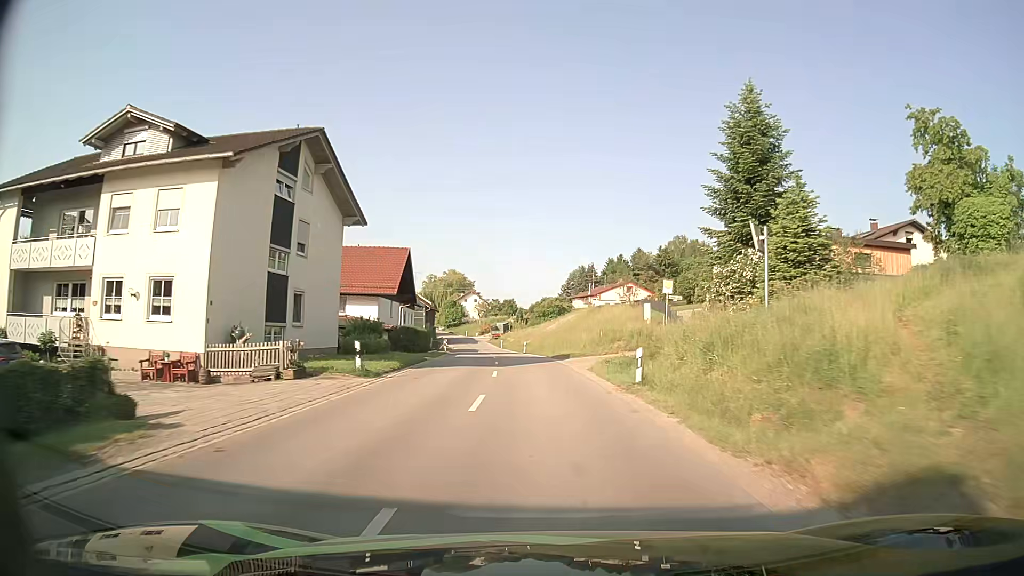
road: secondary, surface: asphalt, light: Day
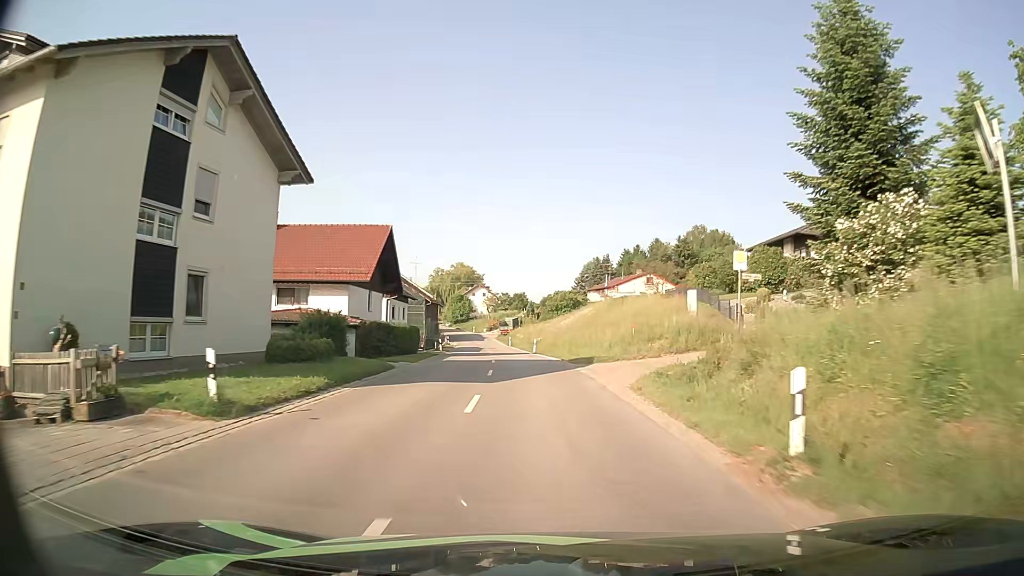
(0.0, +9.4) m; 0°
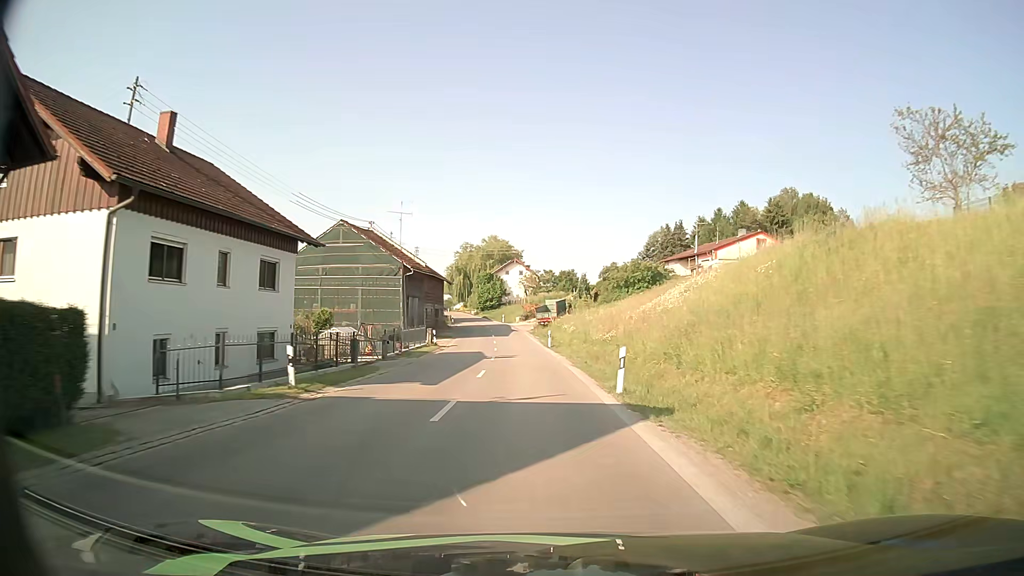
(-1.5, +37.2) m; -4°
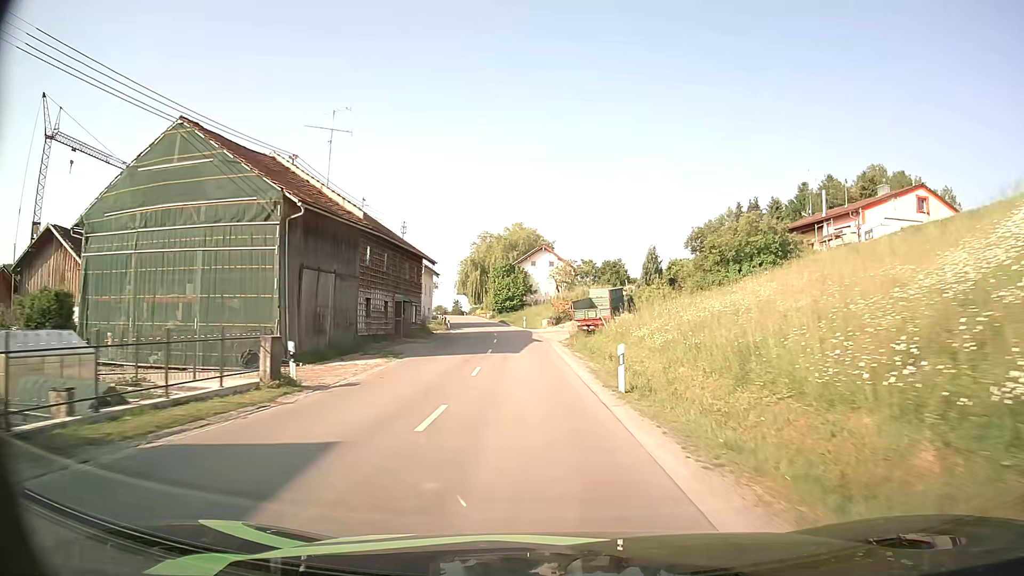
(-0.7, +28.7) m; -3°
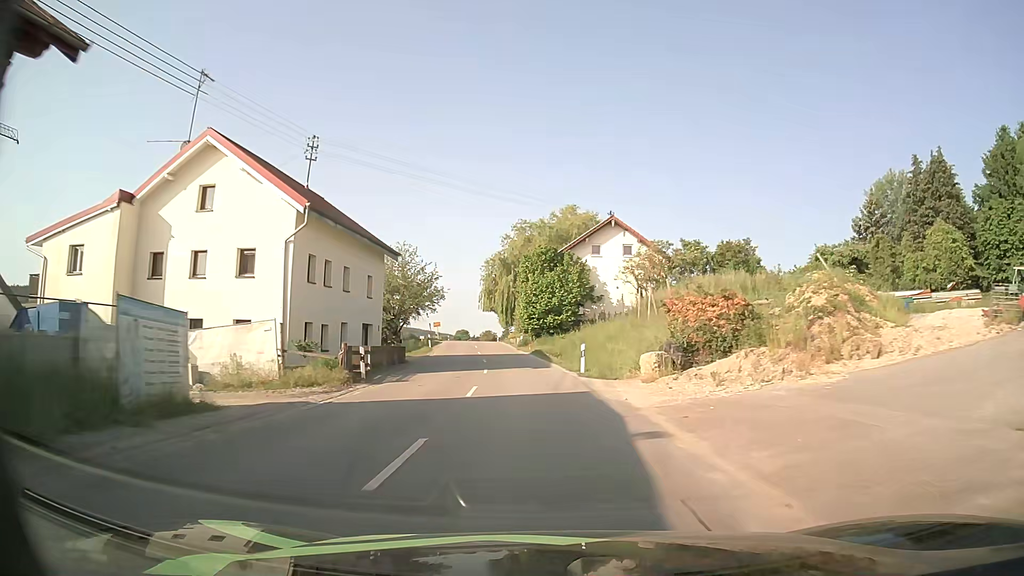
(-1.3, +39.5) m; -5°
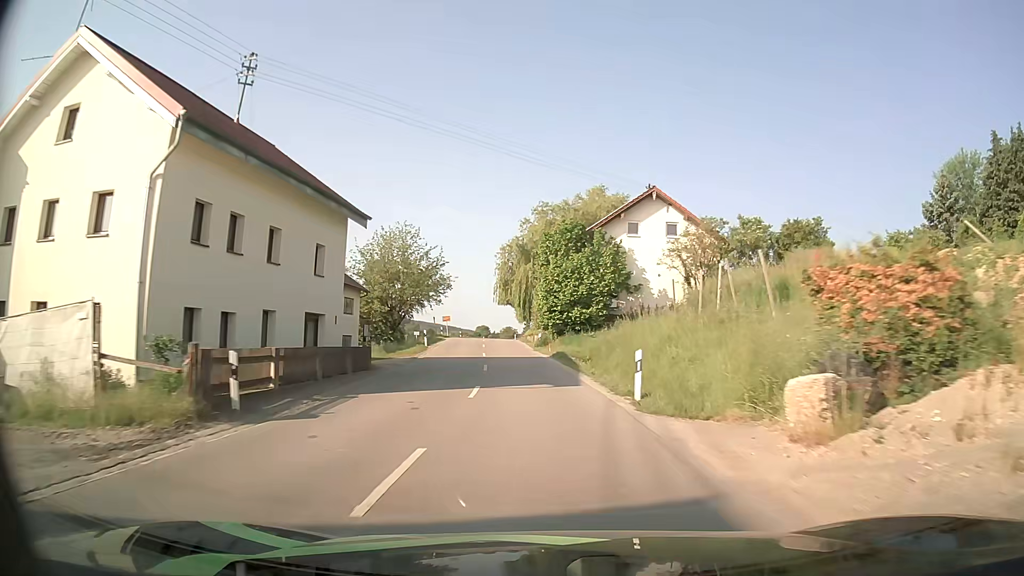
(-0.1, +10.0) m; -2°
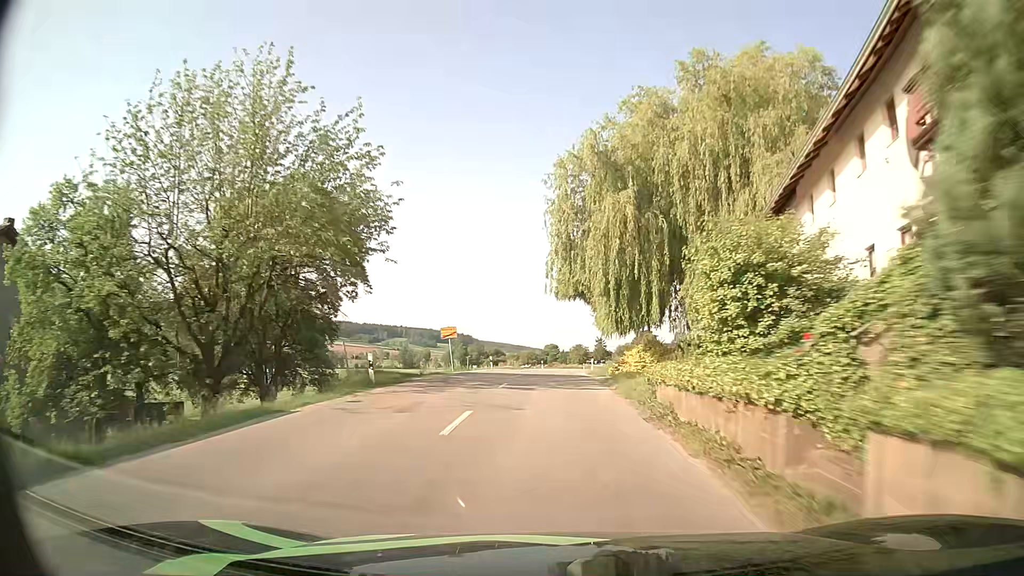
(-2.3, +41.7) m; -6°
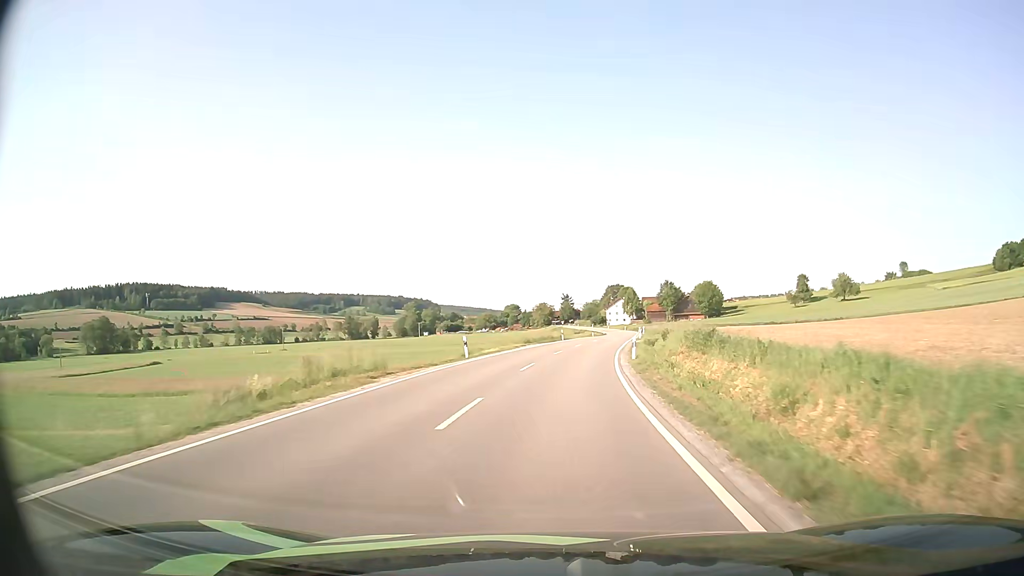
(+1.5, +52.9) m; +3°
(0, +10) (0, +20) (+1, +30) (+2, +40) (+4, +50) (+5, +60) (+7, +70) (+9, +79) (+10, +89) (+12, +99) m
